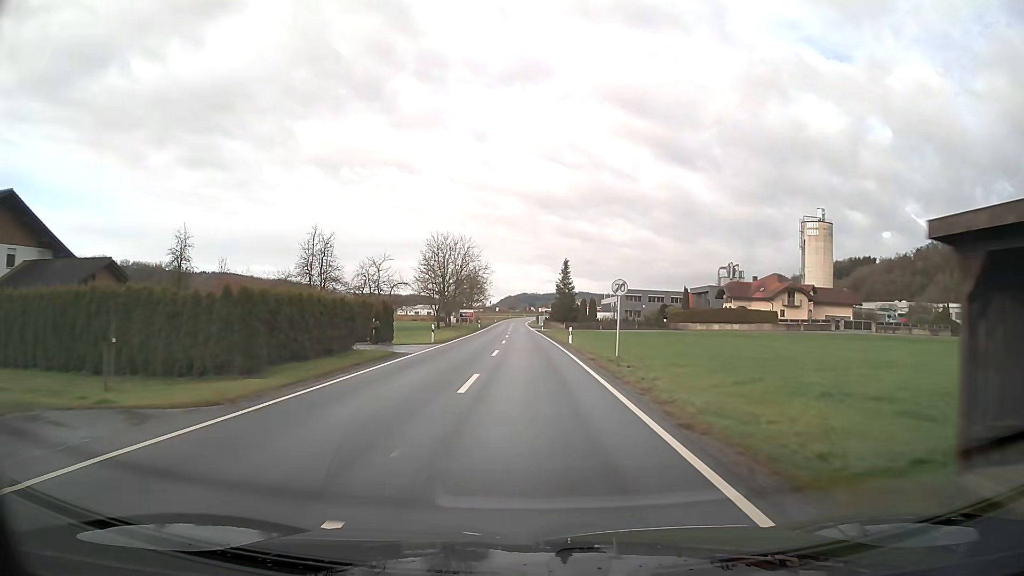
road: secondary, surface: asphalt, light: Day
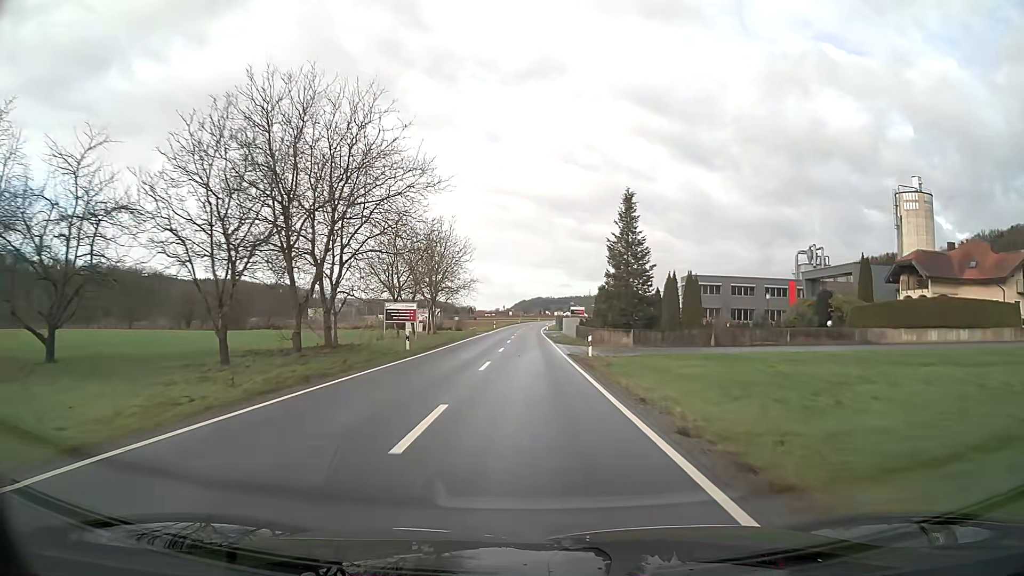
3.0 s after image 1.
(-0.6, +54.0) m; -1°
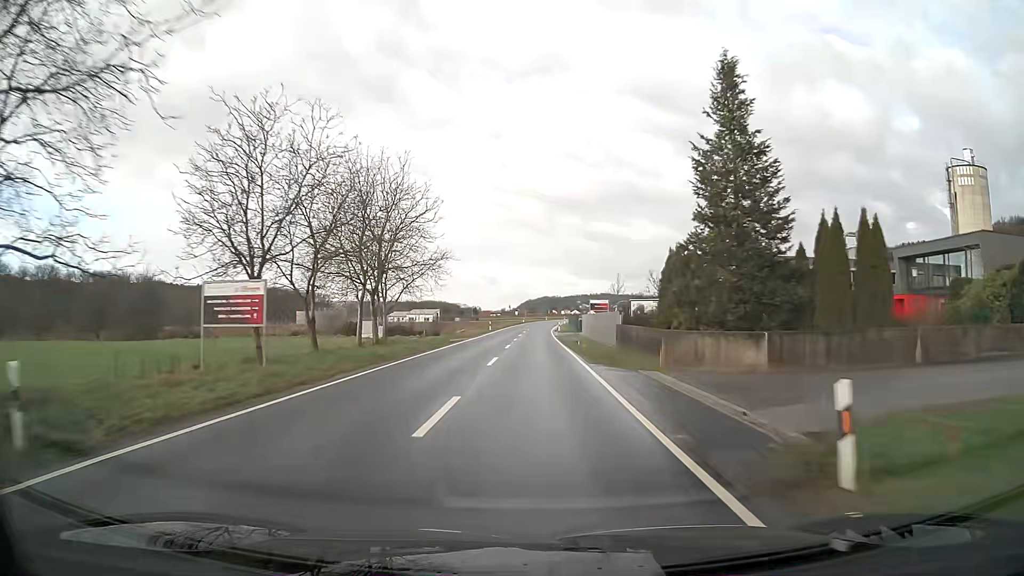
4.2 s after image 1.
(-0.1, +23.3) m; 0°
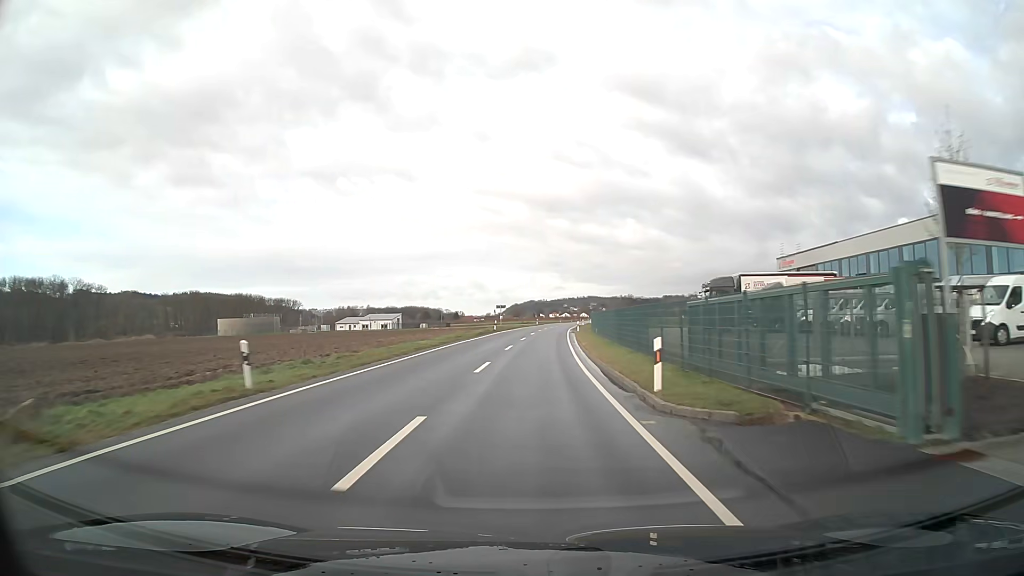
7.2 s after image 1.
(+0.4, +63.1) m; +1°
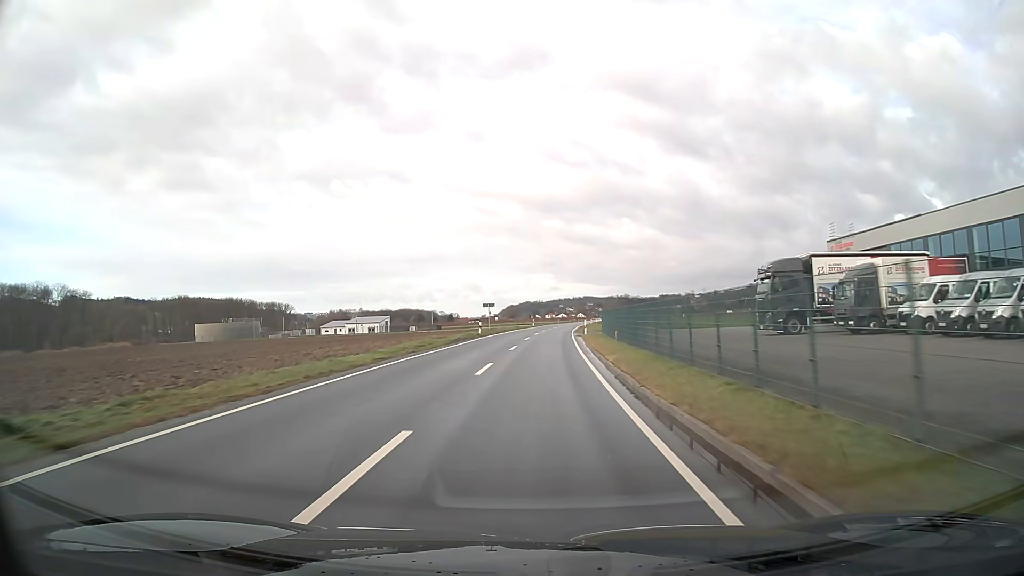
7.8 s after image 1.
(+0.1, +13.3) m; 0°
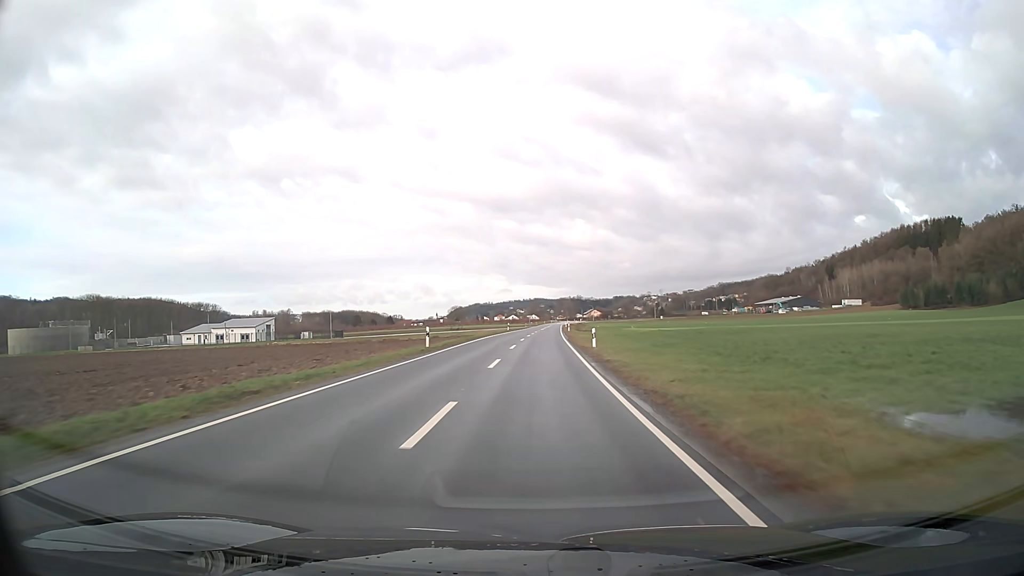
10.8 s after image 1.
(+2.4, +69.1) m; +4°
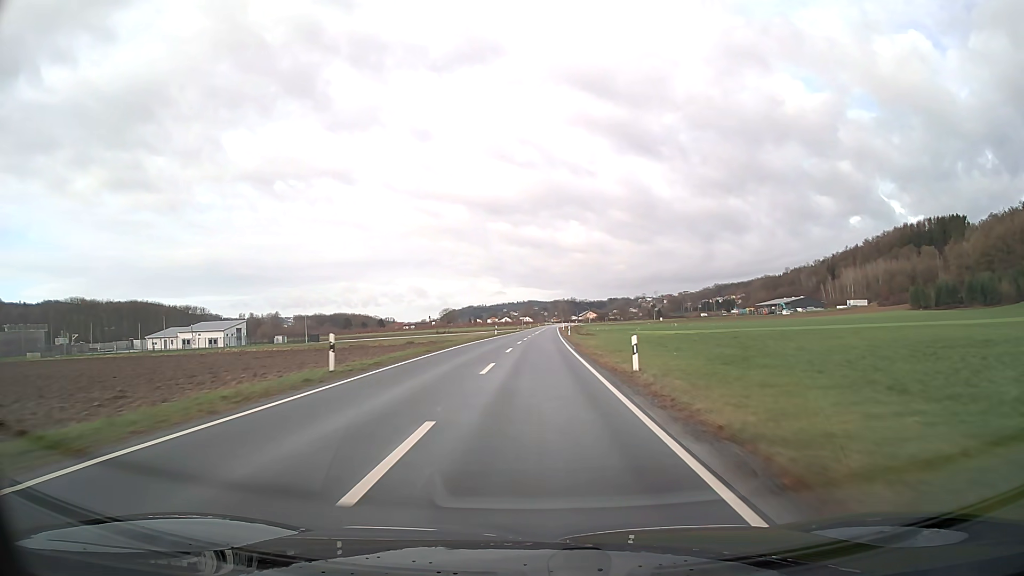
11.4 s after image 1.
(+0.1, +14.3) m; +1°
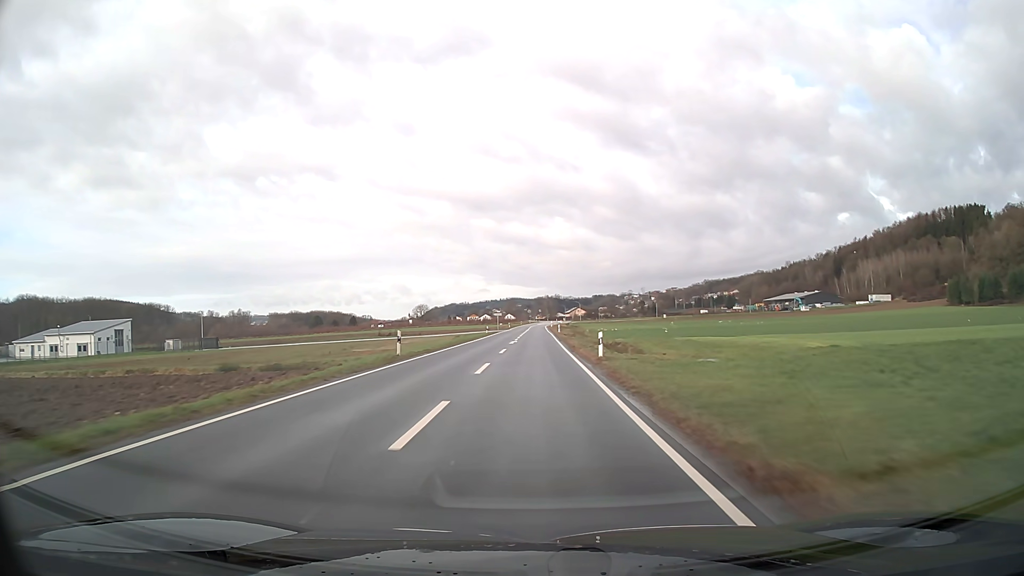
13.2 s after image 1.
(+0.5, +43.8) m; +1°
(0, +10) (0, +20) (0, +30) (0, +40) (0, +50) (0, +60) (0, +70) (0, +80) (0, +90) (0, +100) m
